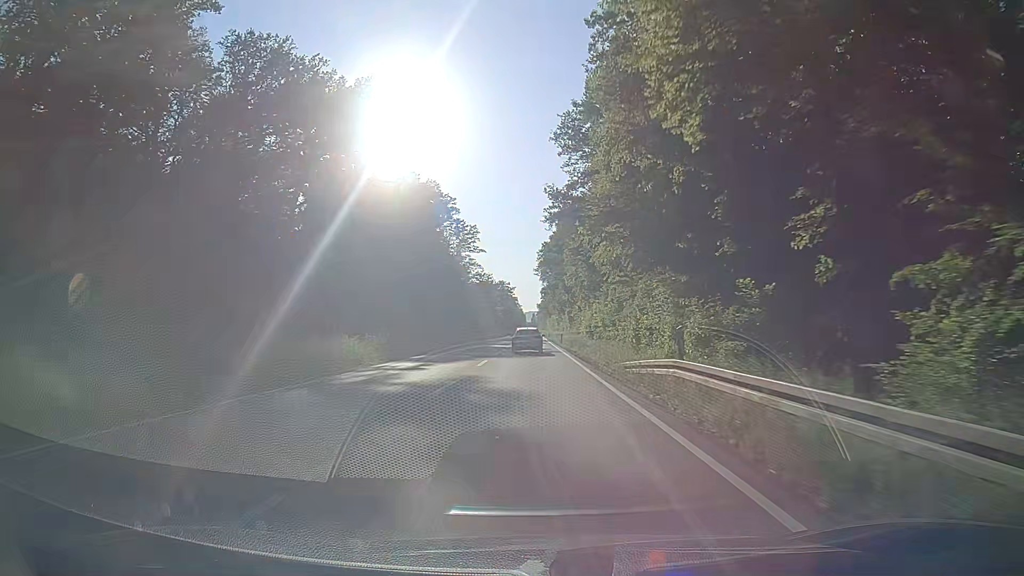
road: primary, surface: asphalt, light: Day
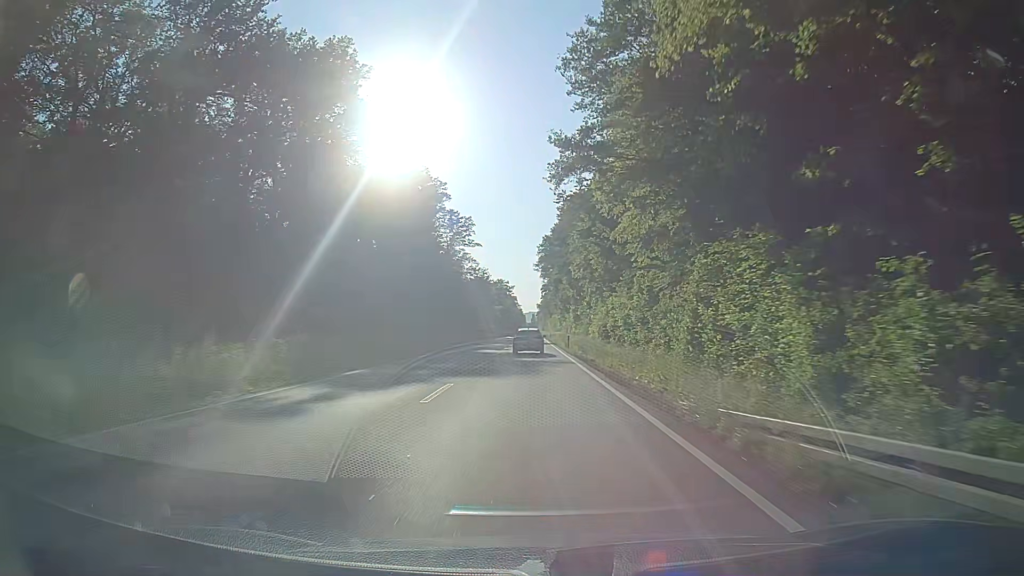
(0.0, +12.7) m; 0°
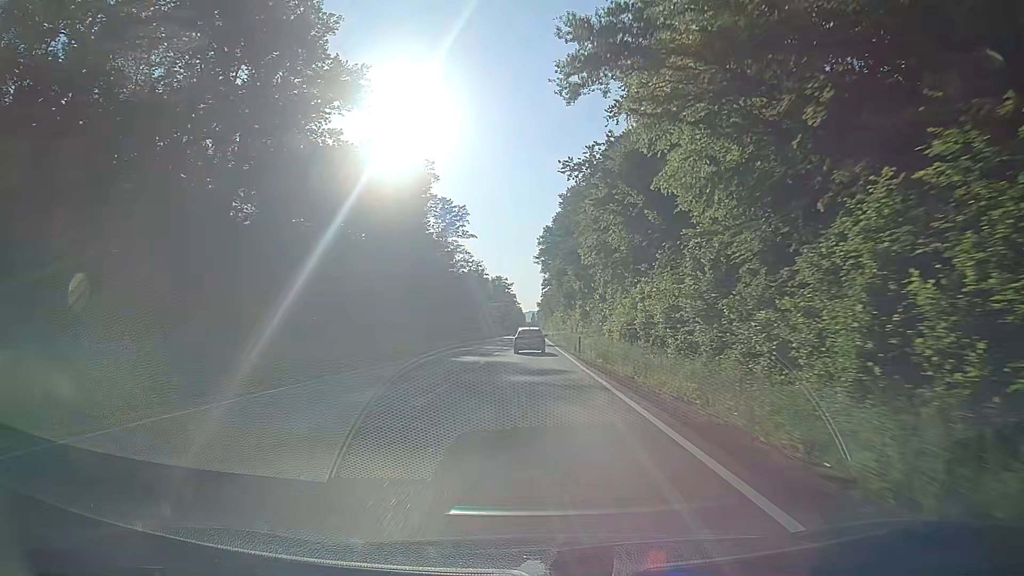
(-0.1, +12.6) m; 0°
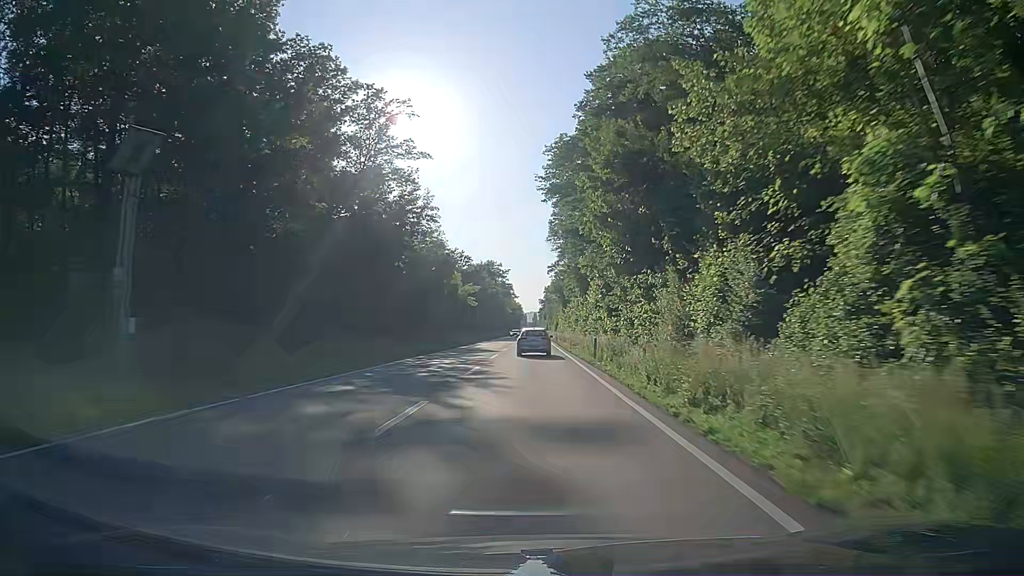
(-0.1, +63.7) m; 0°
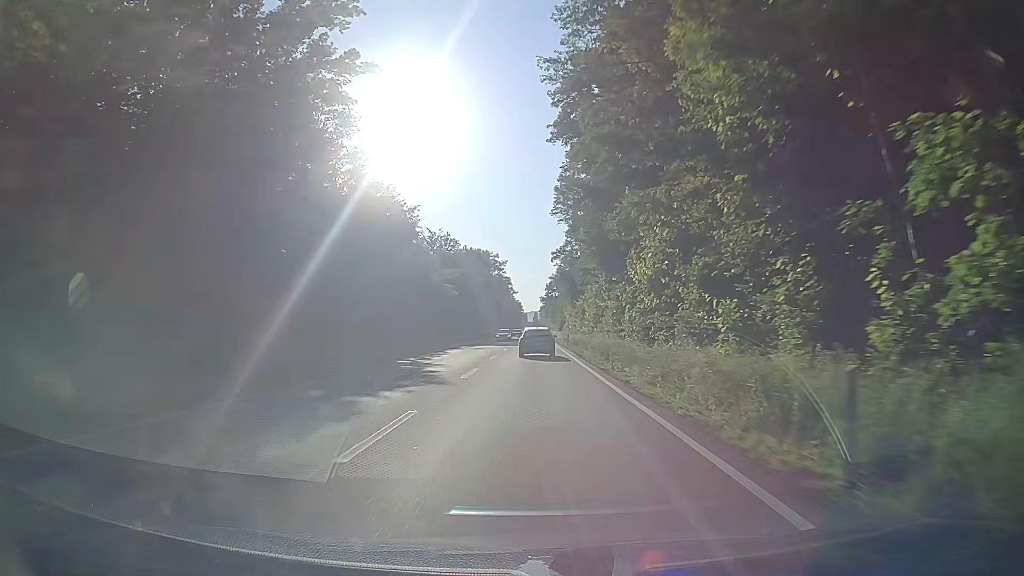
(-0.1, +25.8) m; 0°
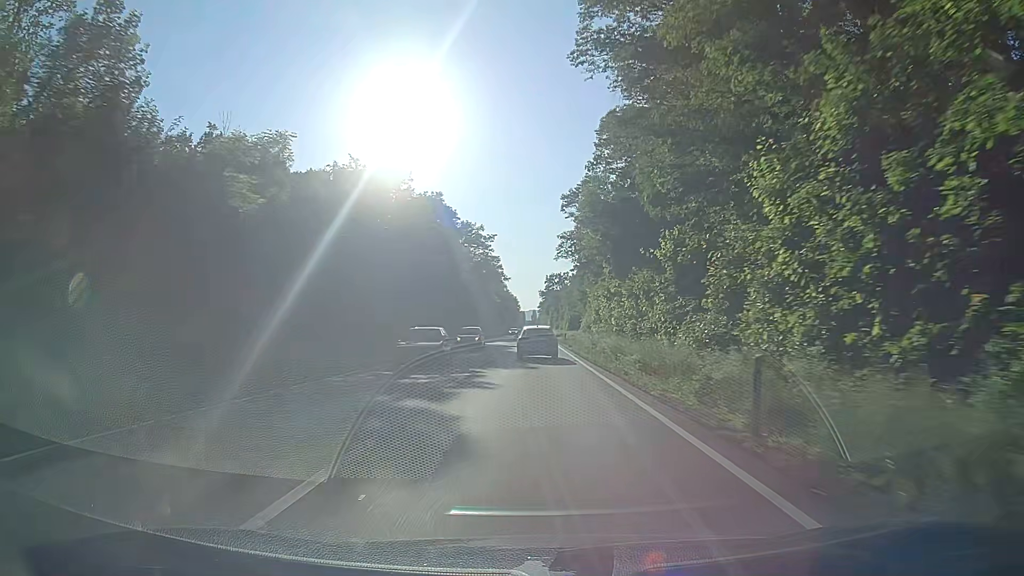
(+0.1, +51.0) m; 0°
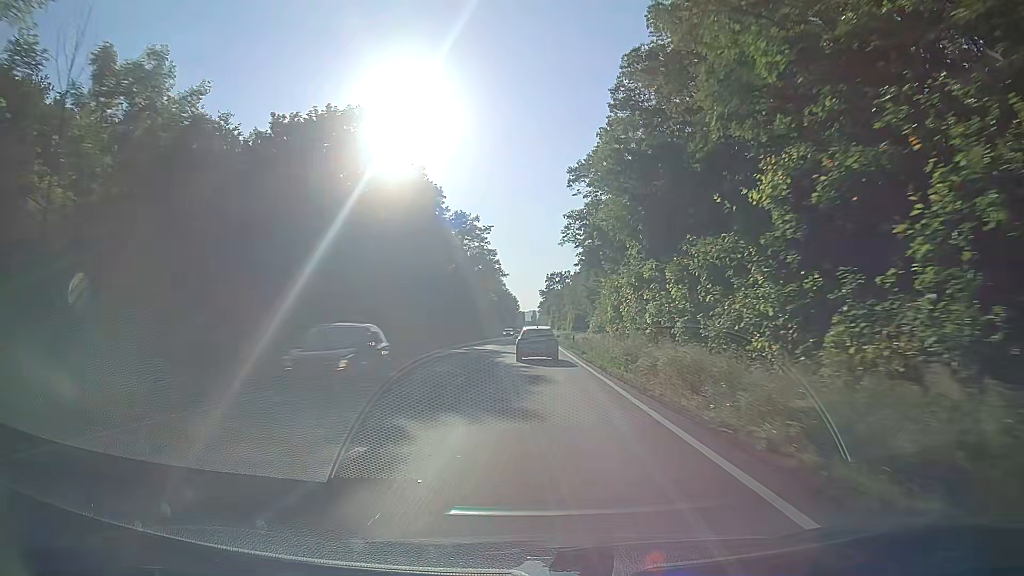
(-0.1, +12.5) m; 0°
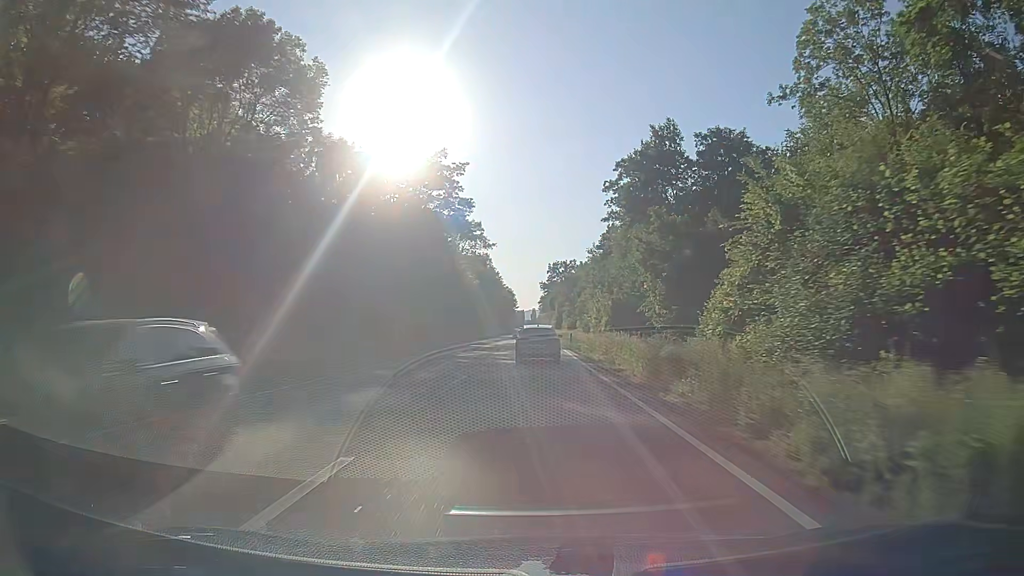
(-0.1, +48.7) m; 0°
(0, +10) (0, +20) (0, +30) (0, +40) (0, +50) (0, +60) (0, +70) (0, +80) (0, +90) (0, +100) m
